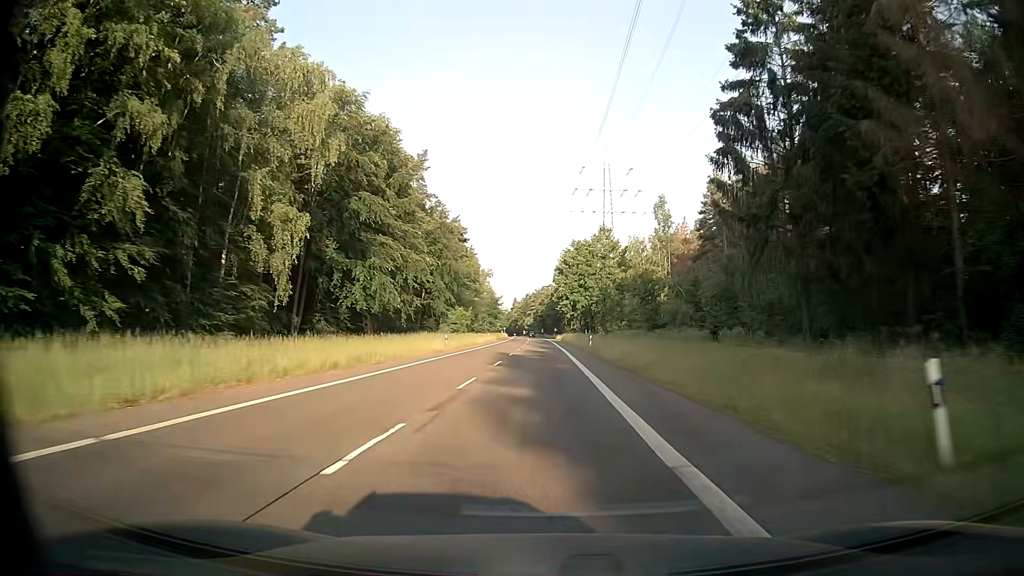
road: secondary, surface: asphalt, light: Day
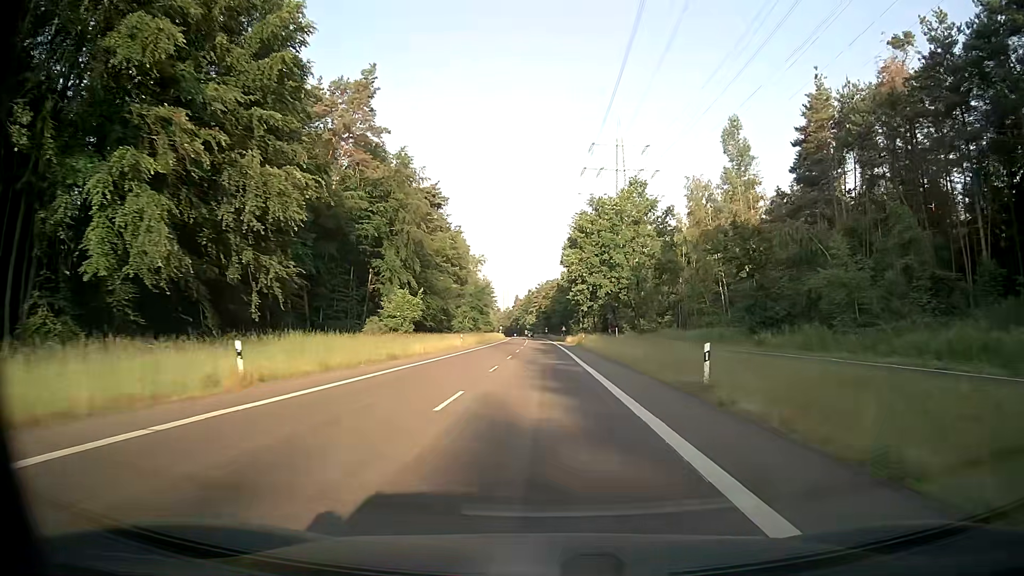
(+0.1, +38.9) m; 0°
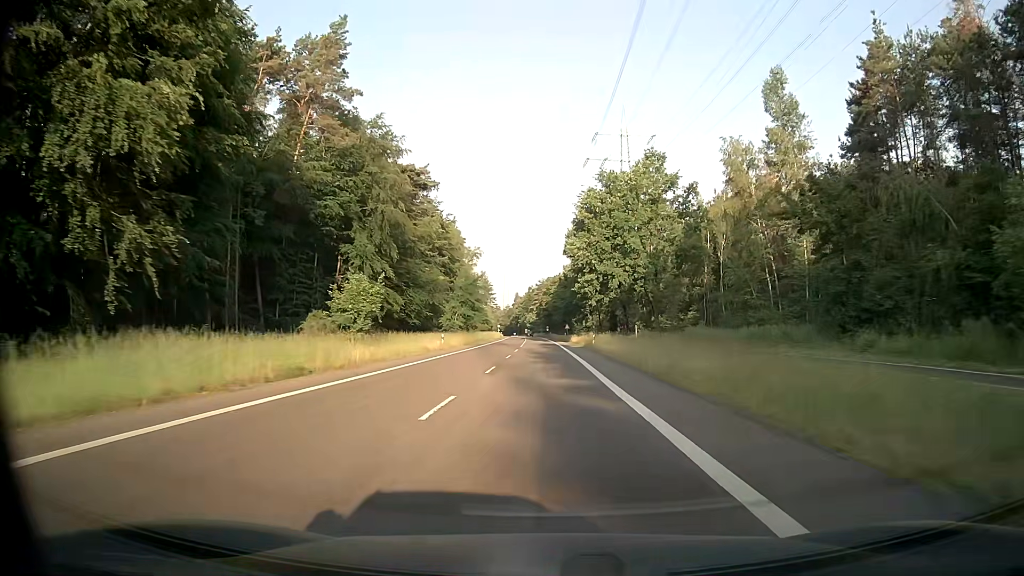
(+0.1, +12.9) m; 0°
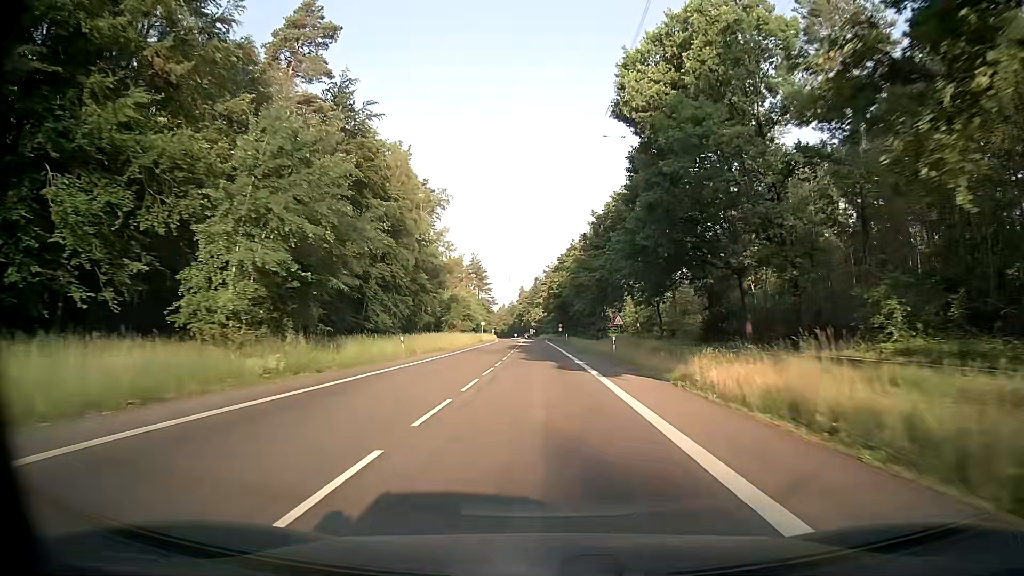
(0.0, +64.4) m; -1°
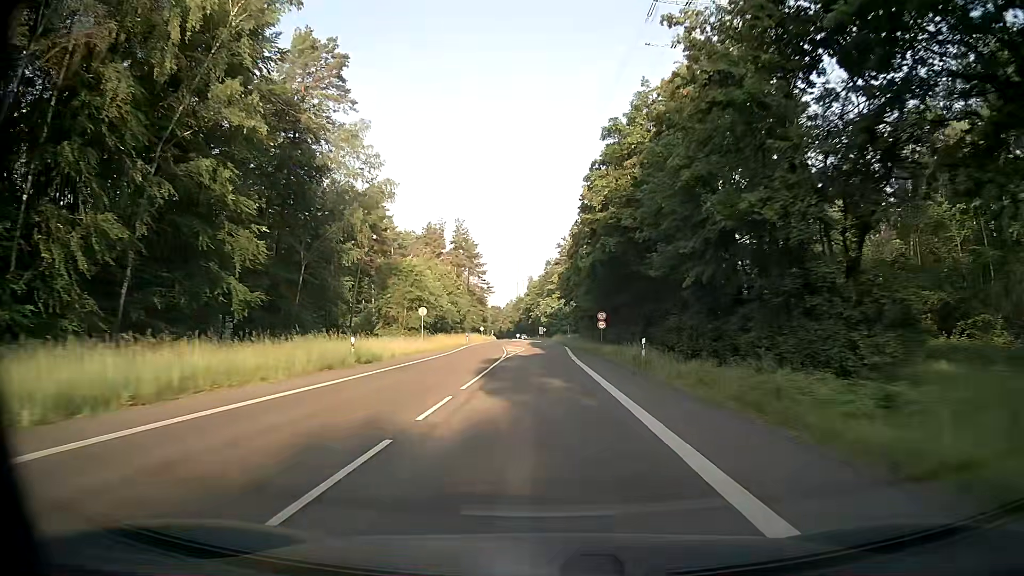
(-0.3, +62.0) m; -1°
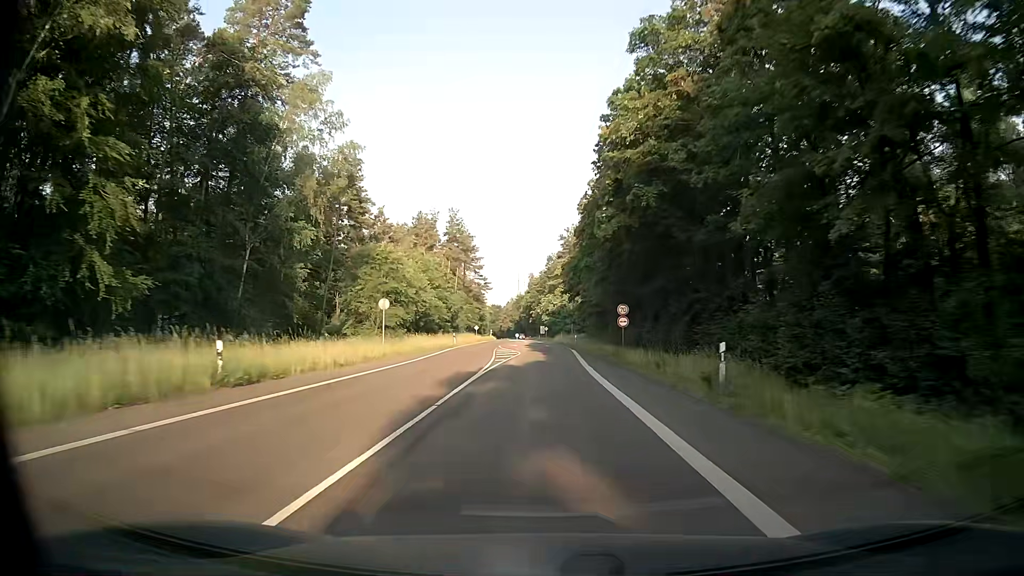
(+0.1, +12.0) m; 0°
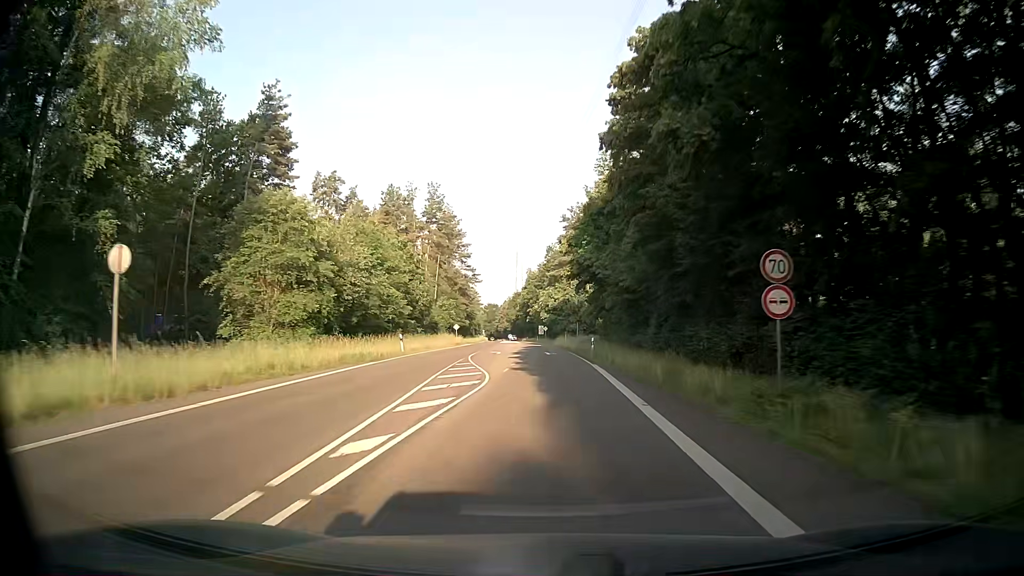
(-0.1, +23.9) m; 0°
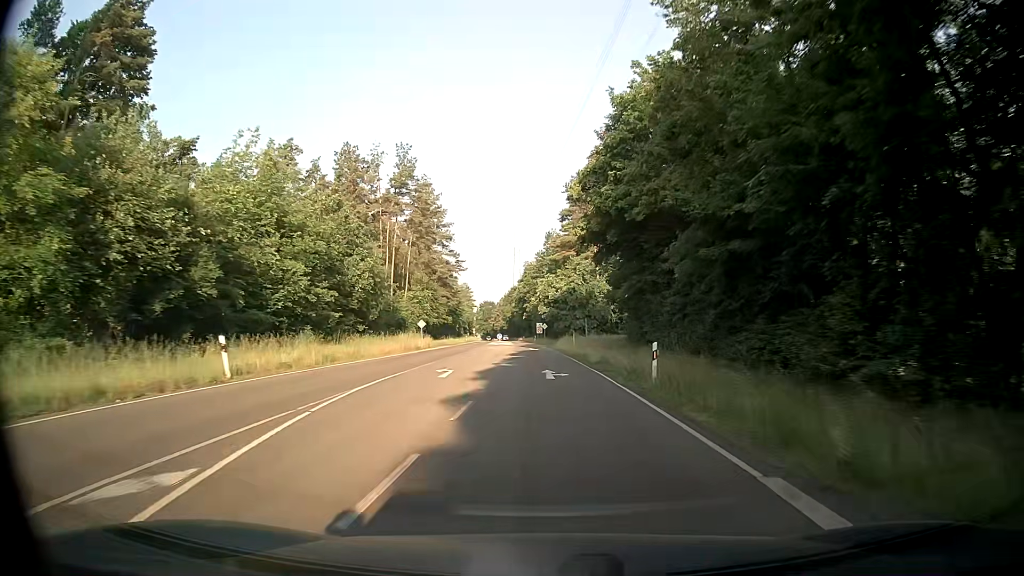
(+0.1, +23.6) m; 0°
(0, +10) (0, +20) (0, +30) (-1, +40) (-1, +50) (-1, +60) (-2, +70) (-2, +80) (-3, +90) (-3, +100) m
